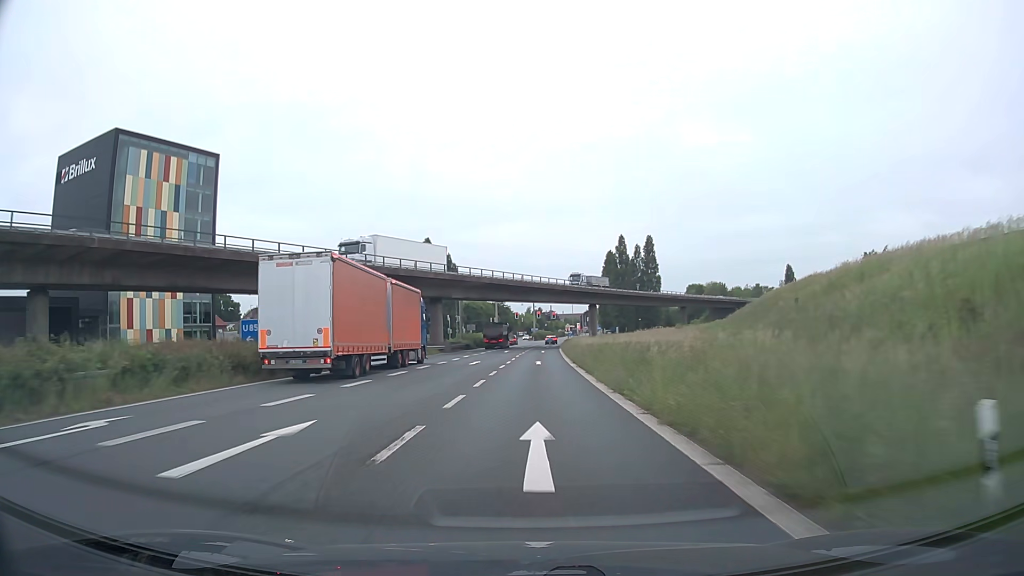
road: trunk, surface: asphalt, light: Day
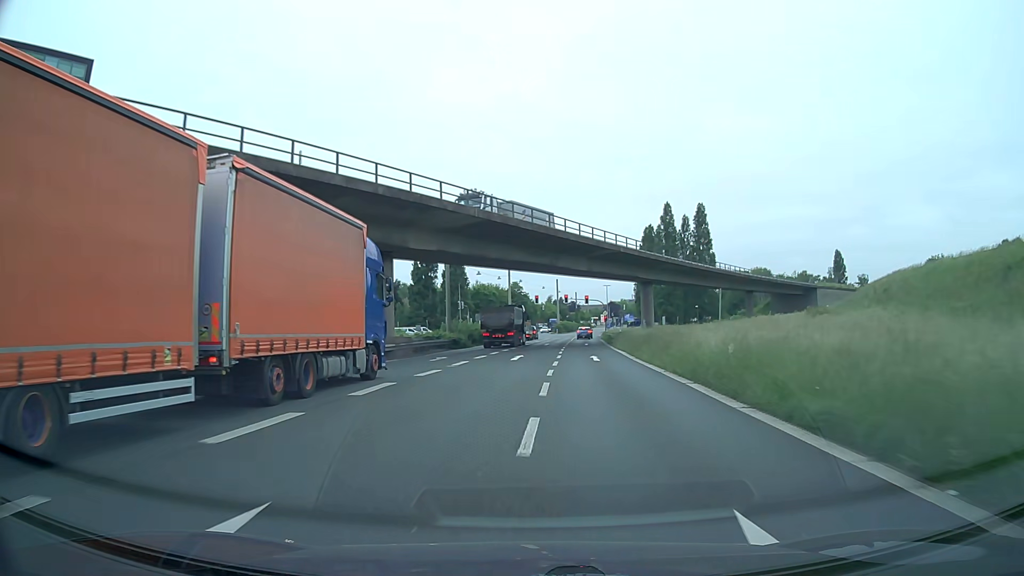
(-0.8, +36.0) m; -2°
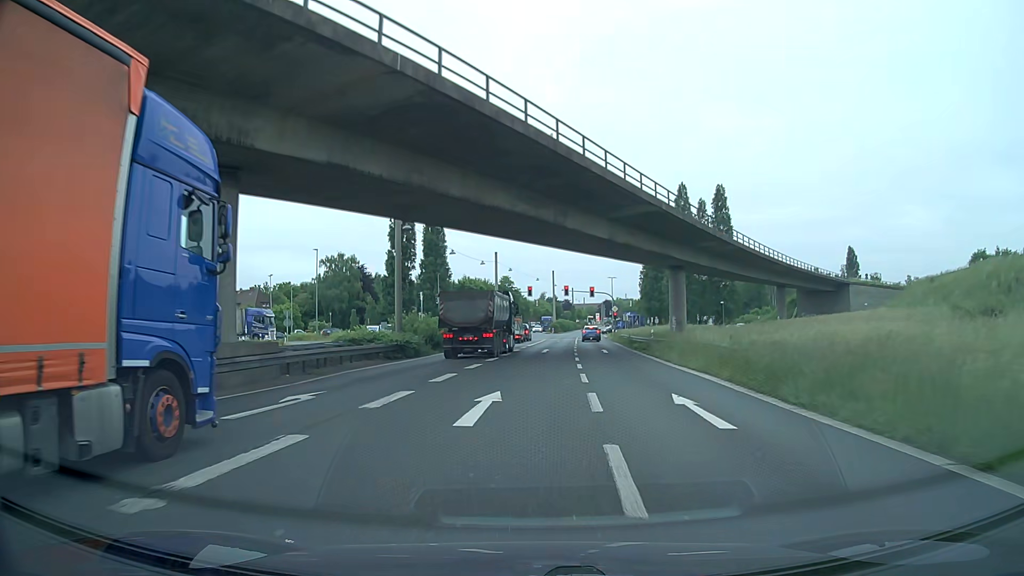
(+0.1, +20.1) m; +1°
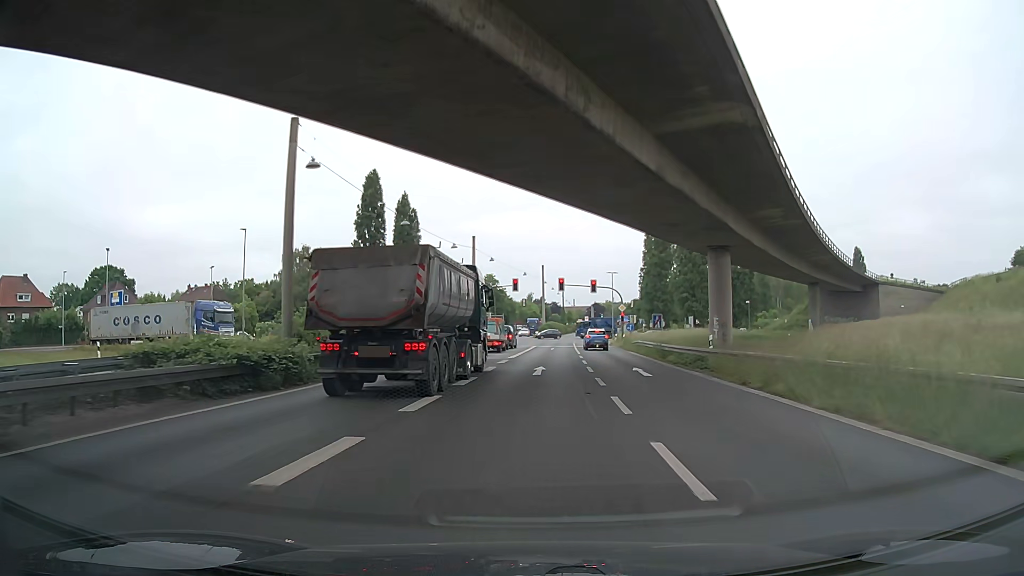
(+0.2, +17.2) m; +1°
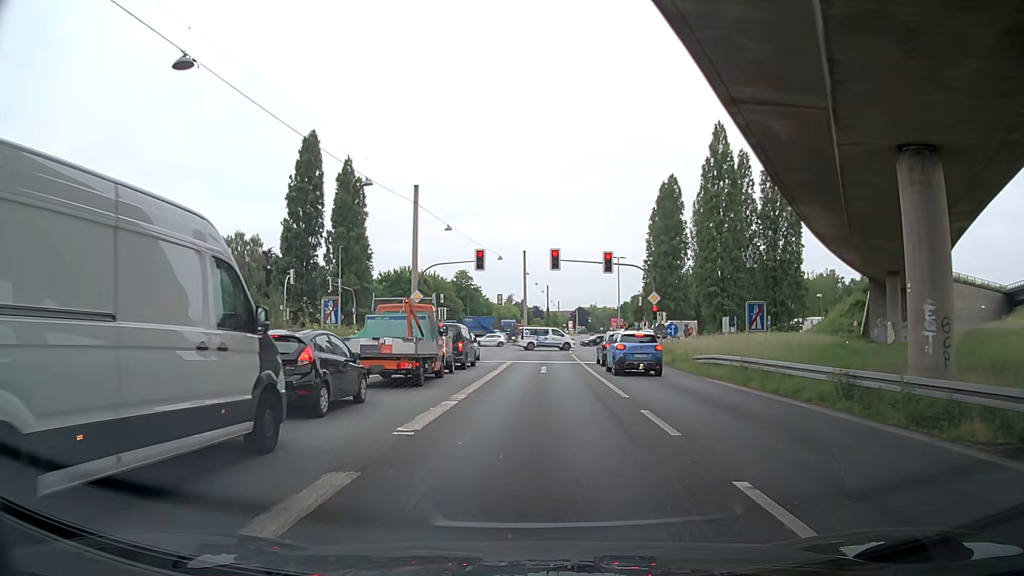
(+0.8, +25.8) m; +2°
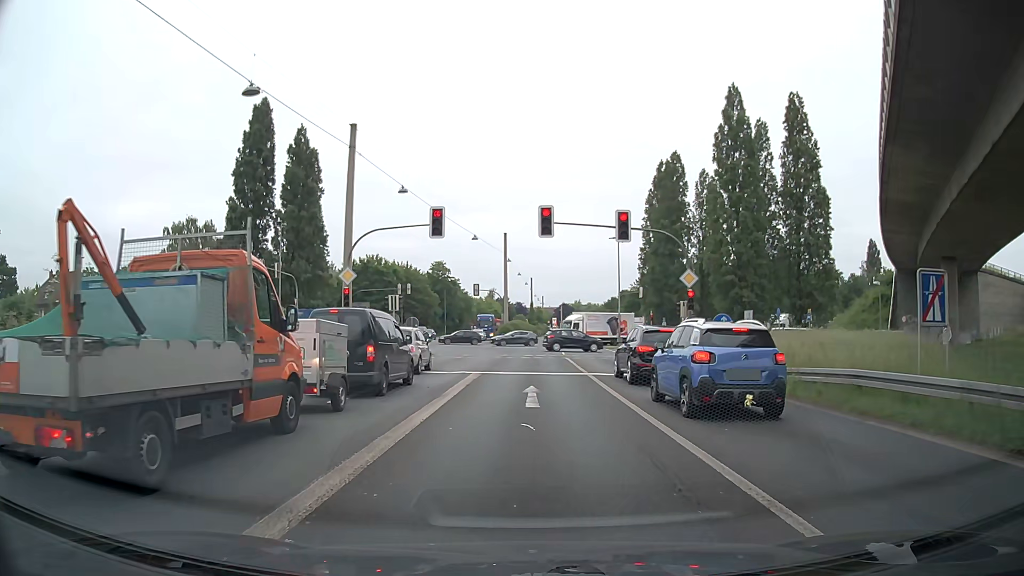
(+0.1, +12.7) m; +2°
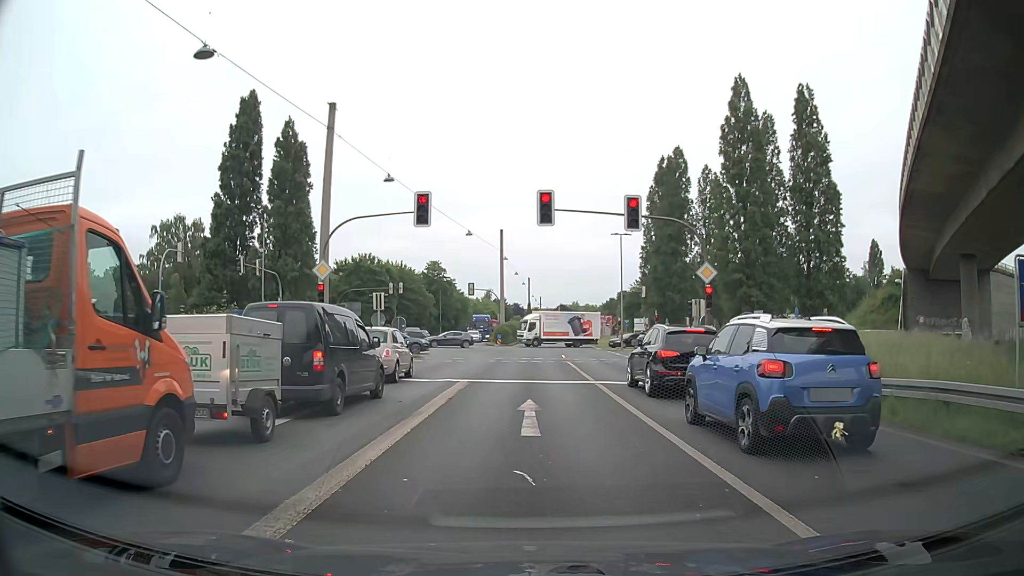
(0.0, +3.3) m; 0°
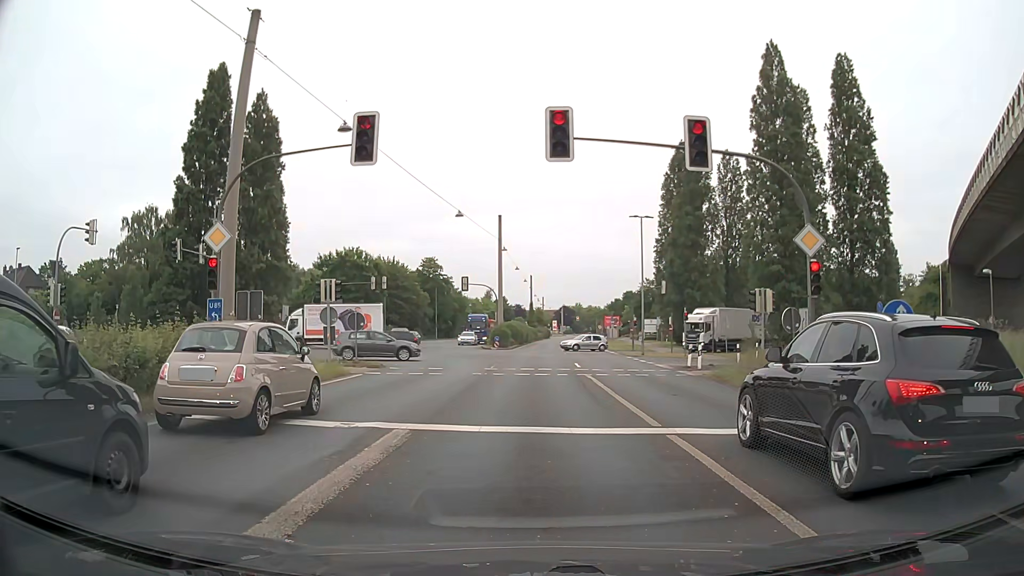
(-0.1, +9.4) m; 0°
